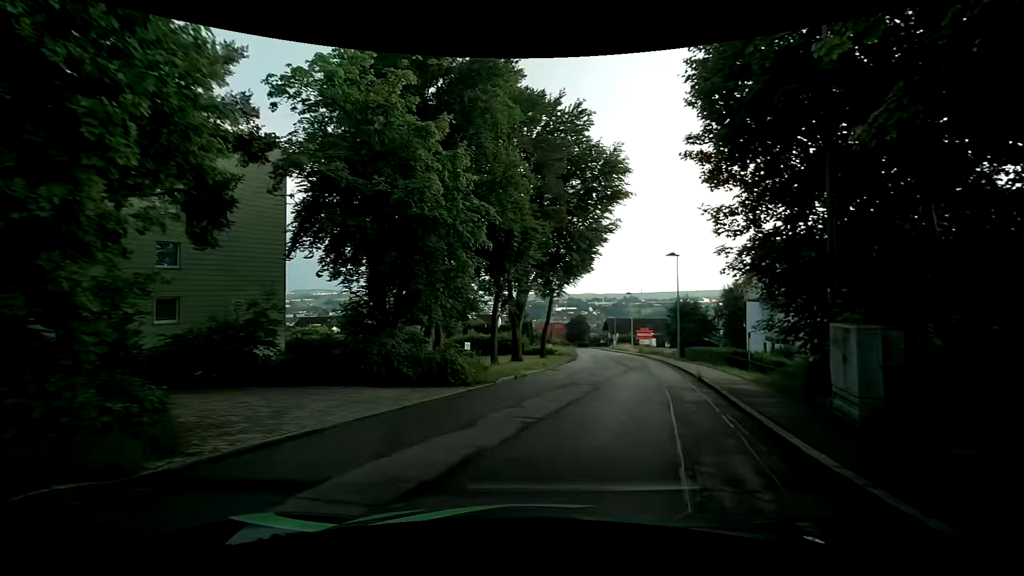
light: Day
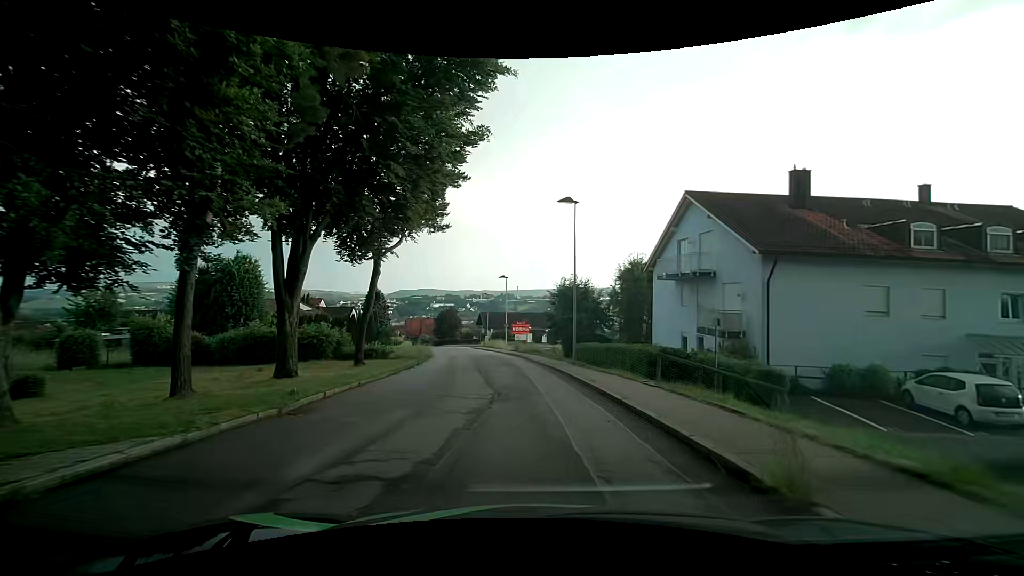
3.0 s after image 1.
(+3.2, +15.3) m; +15°
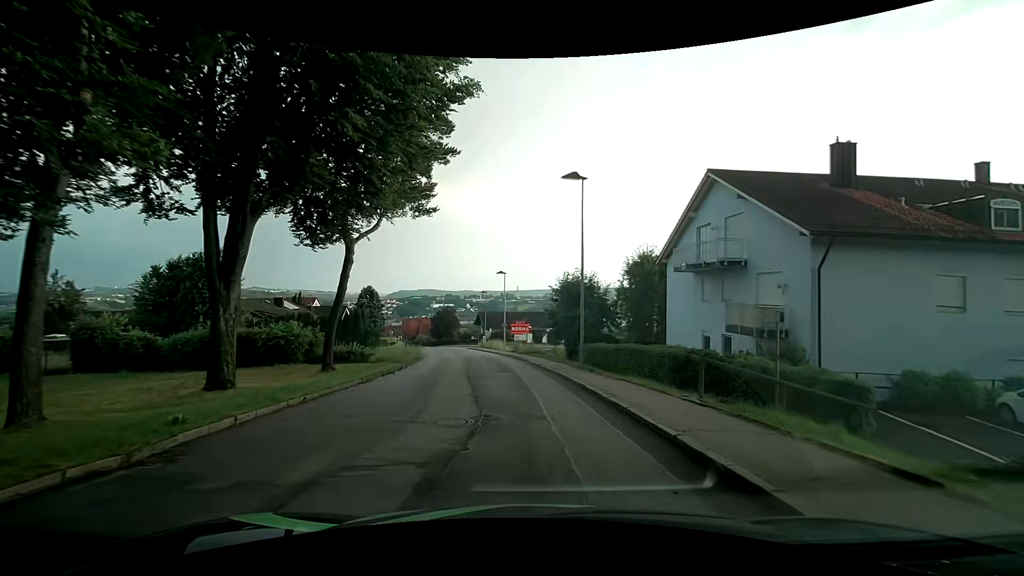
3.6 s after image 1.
(+0.1, +3.7) m; +1°
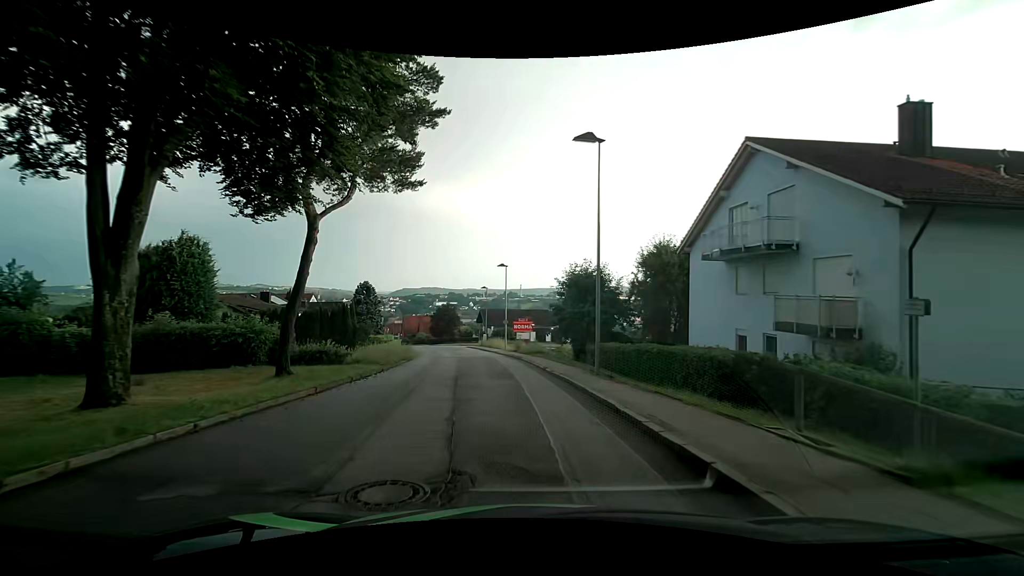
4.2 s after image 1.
(0.0, +3.9) m; -1°
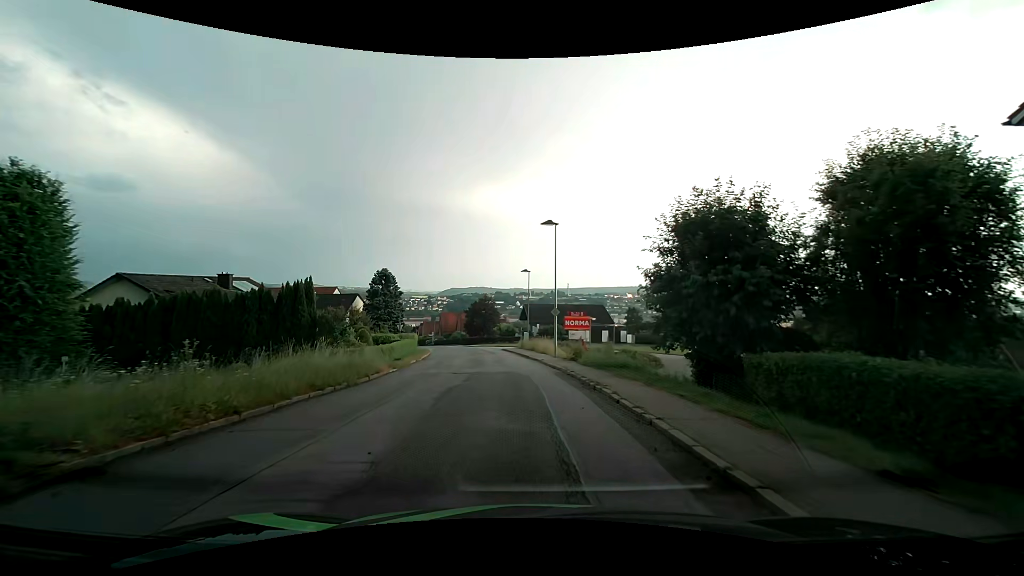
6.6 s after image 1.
(-0.9, +17.3) m; -5°
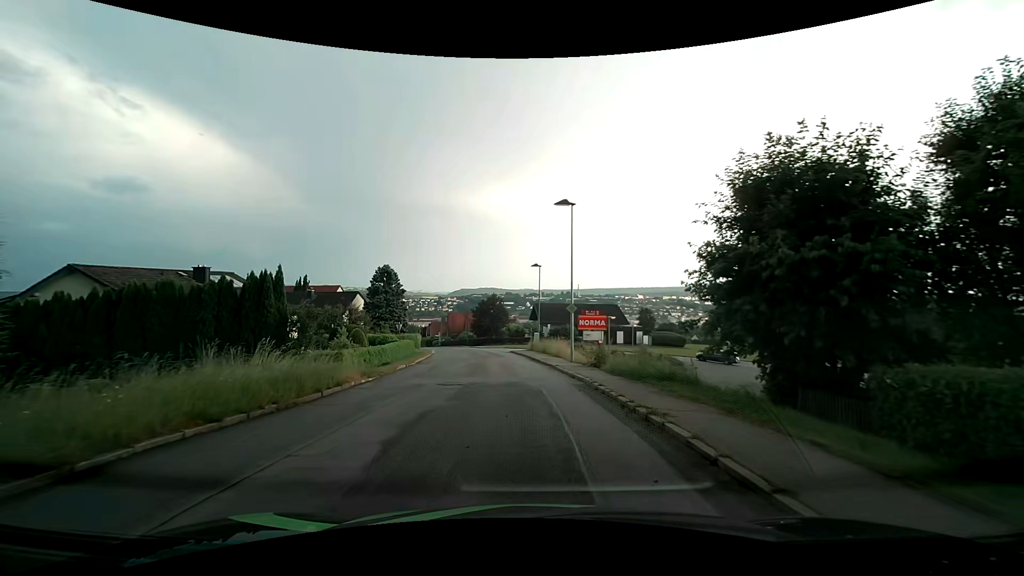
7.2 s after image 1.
(-0.1, +4.6) m; -2°
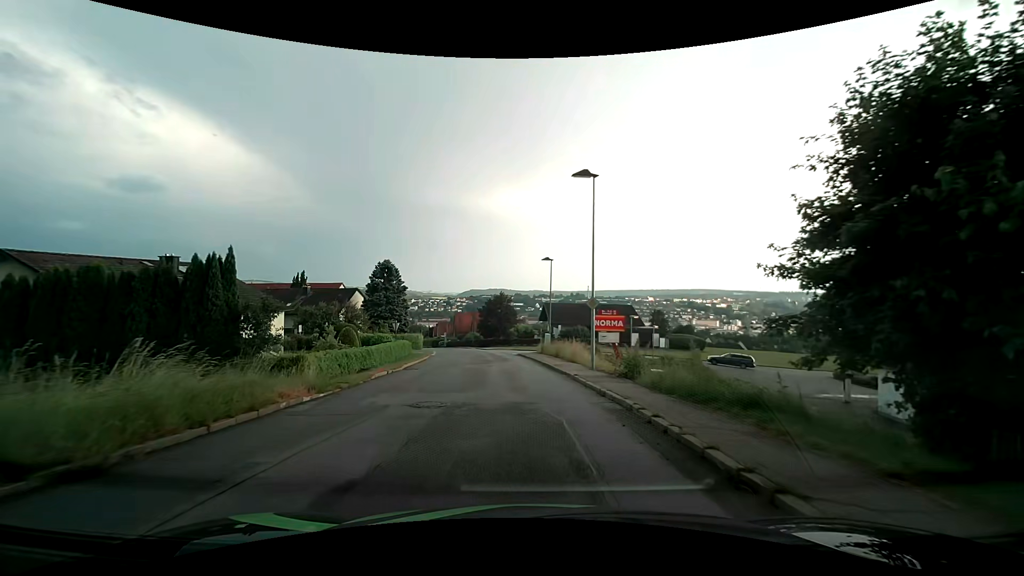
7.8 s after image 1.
(0.0, +4.7) m; 0°
(0, +10) (-1, +20) (-2, +30) (-3, +40) (-4, +50) (-6, +60) (-9, +69) (-11, +79) (-14, +88) (-18, +98) m
